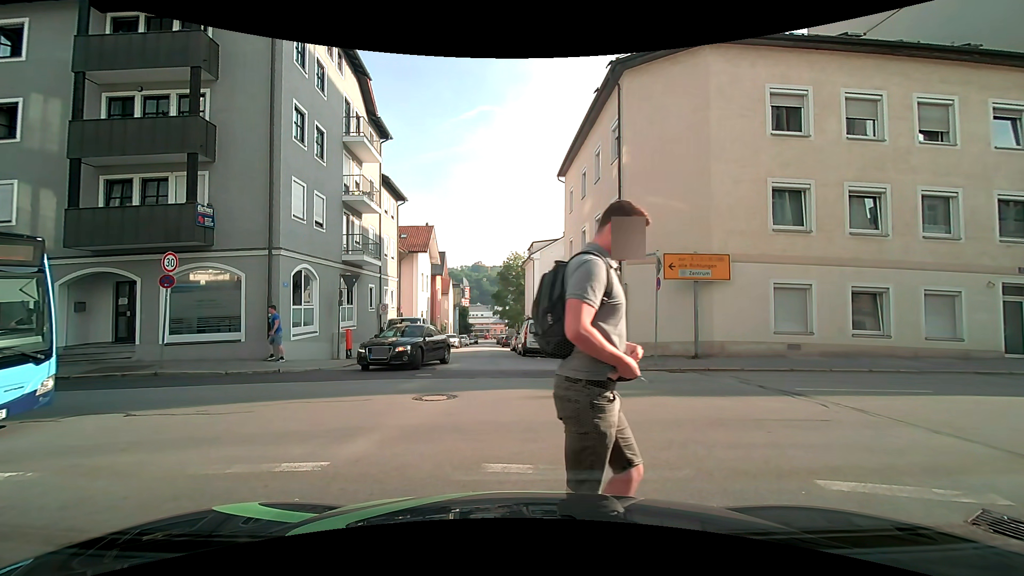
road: residential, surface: asphalt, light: Day
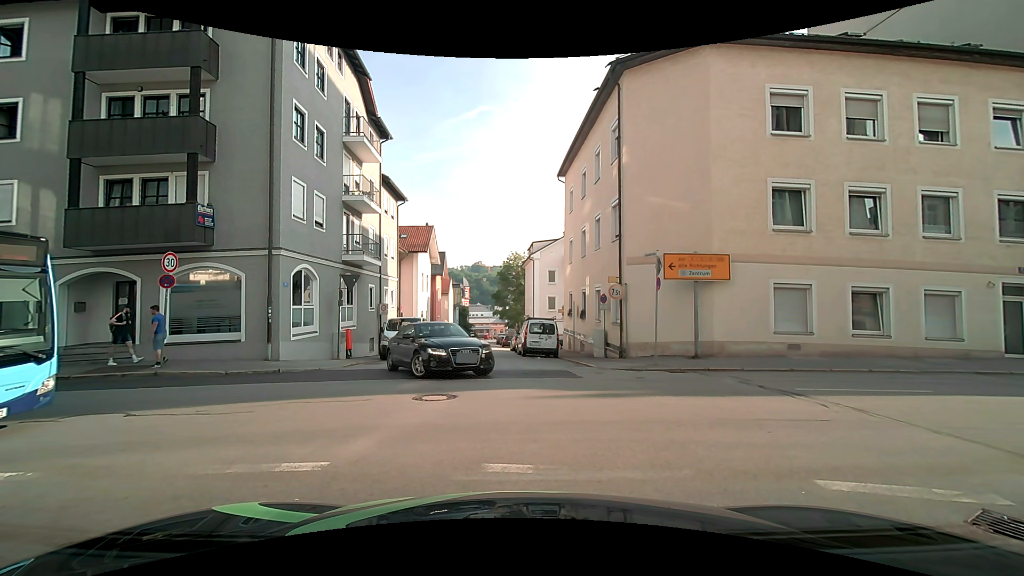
(0.0, 0.0) m; 0°
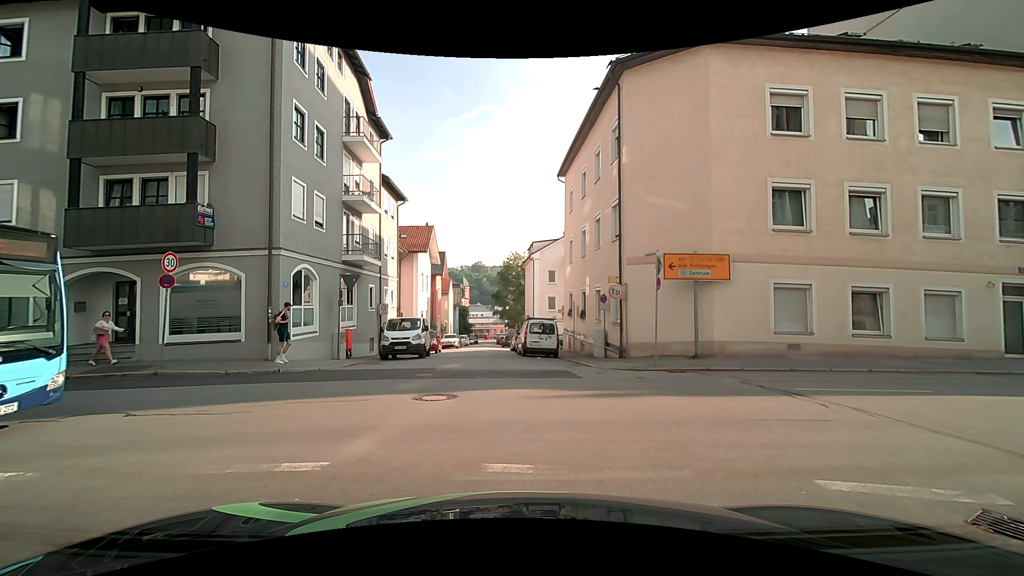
(0.0, 0.0) m; 0°
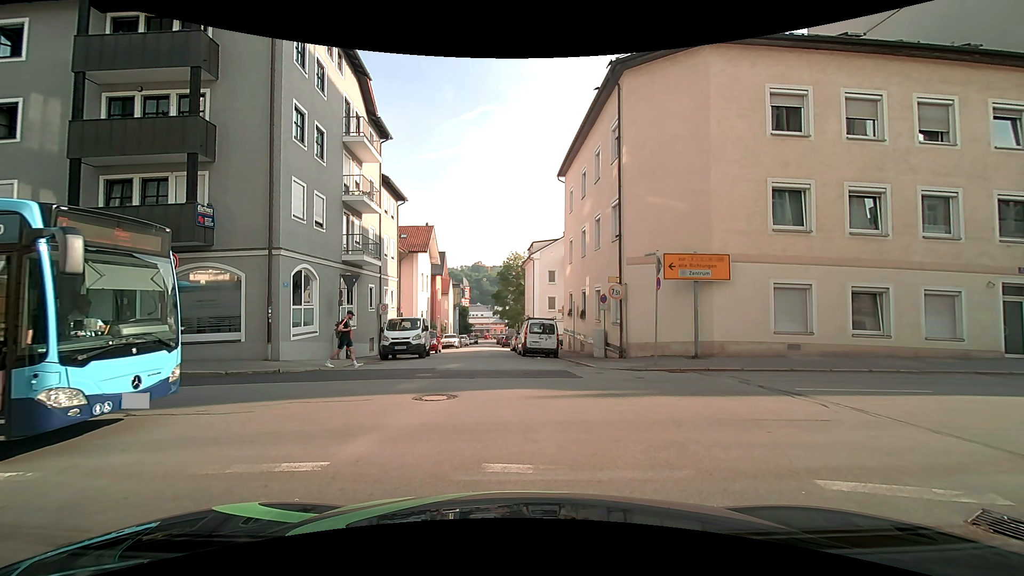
(0.0, 0.0) m; 0°
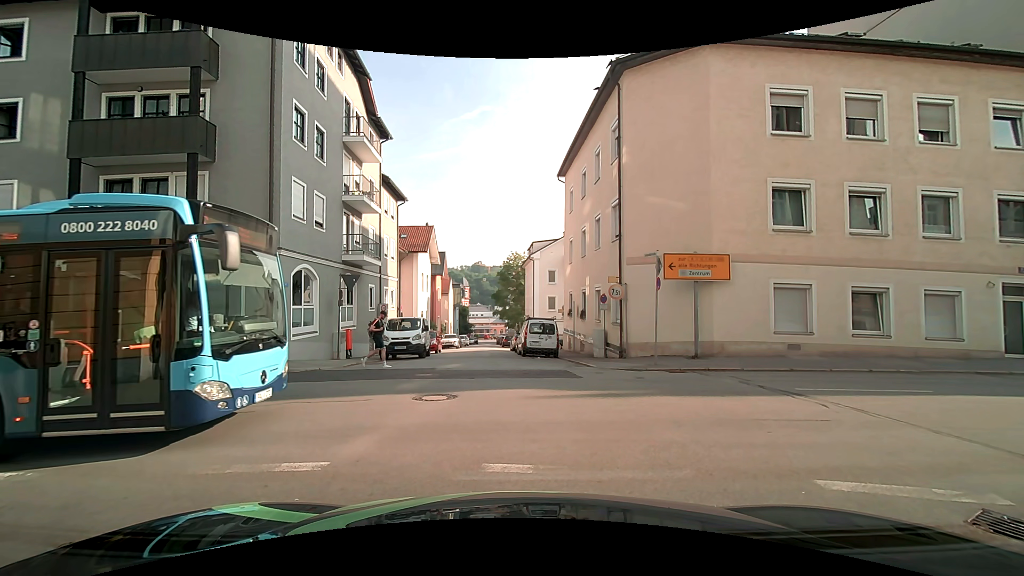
(0.0, 0.0) m; 0°
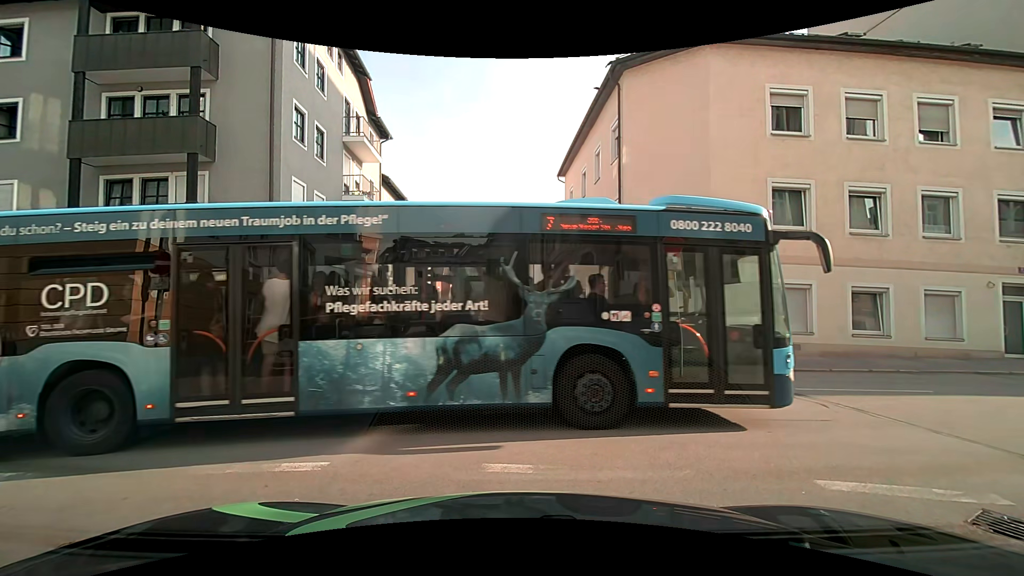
(0.0, 0.0) m; 0°
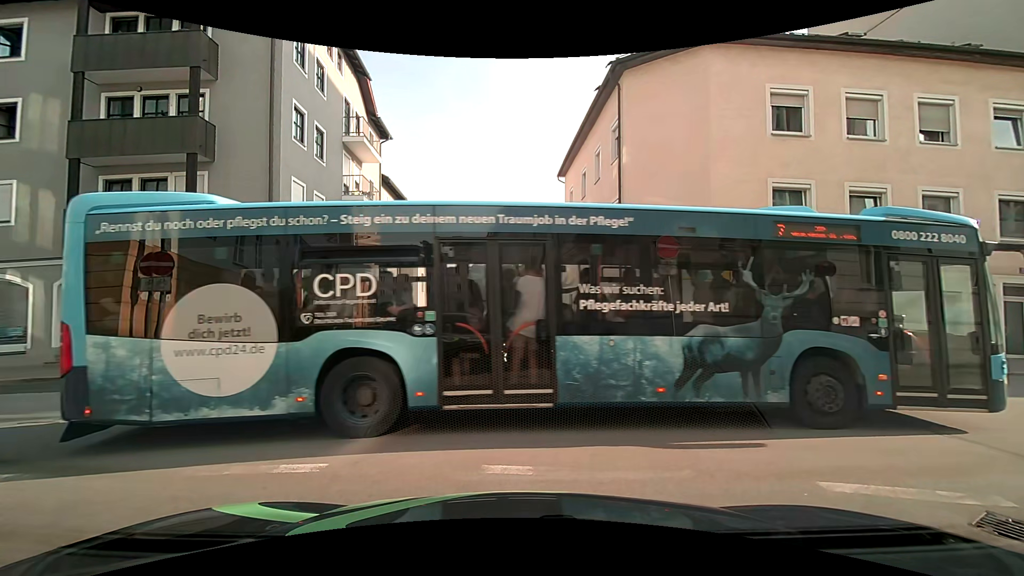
(0.0, 0.0) m; 0°
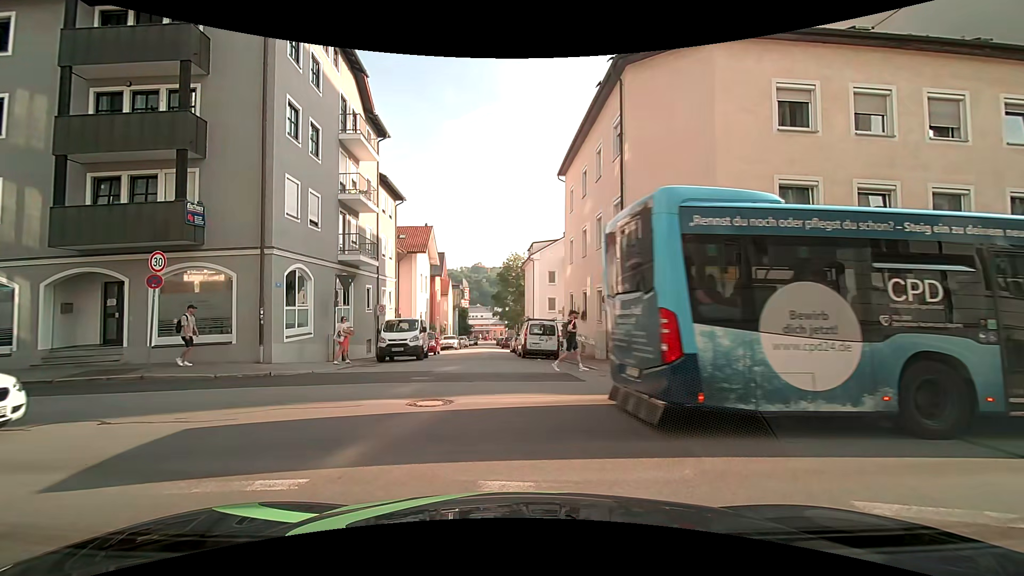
(0.0, +0.5) m; 0°
